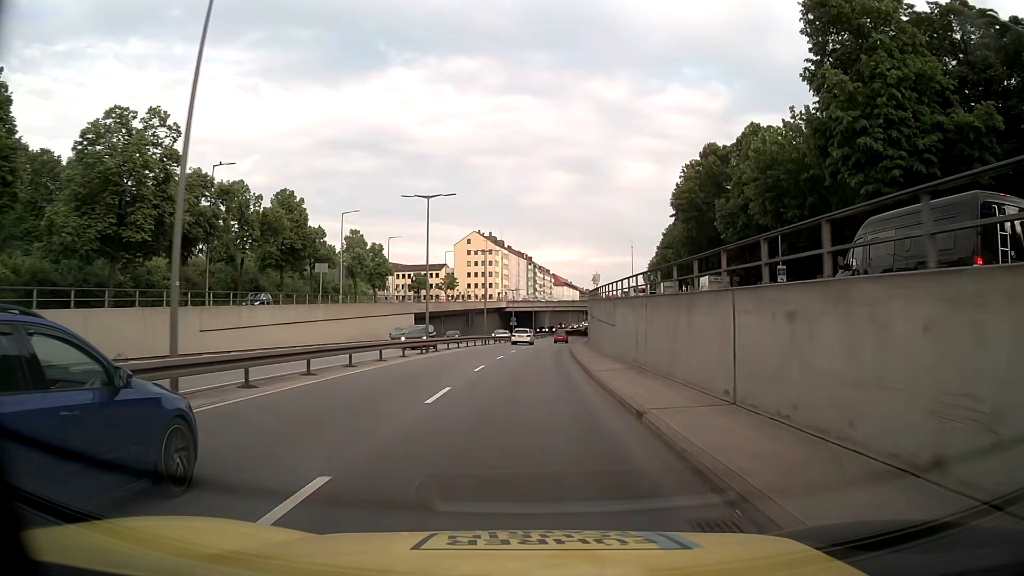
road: trunk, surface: asphalt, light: Day
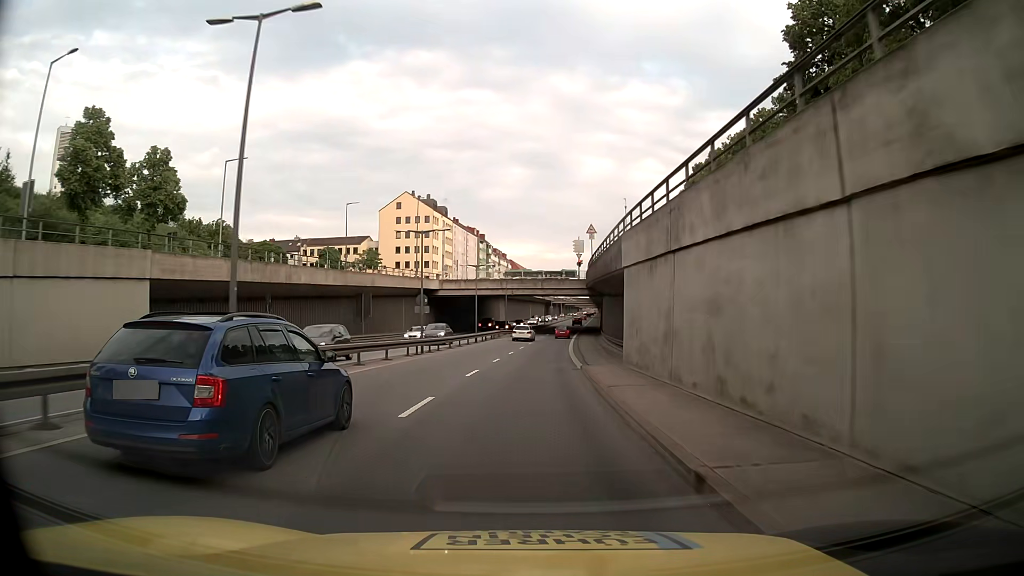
(+1.4, +46.6) m; +4°
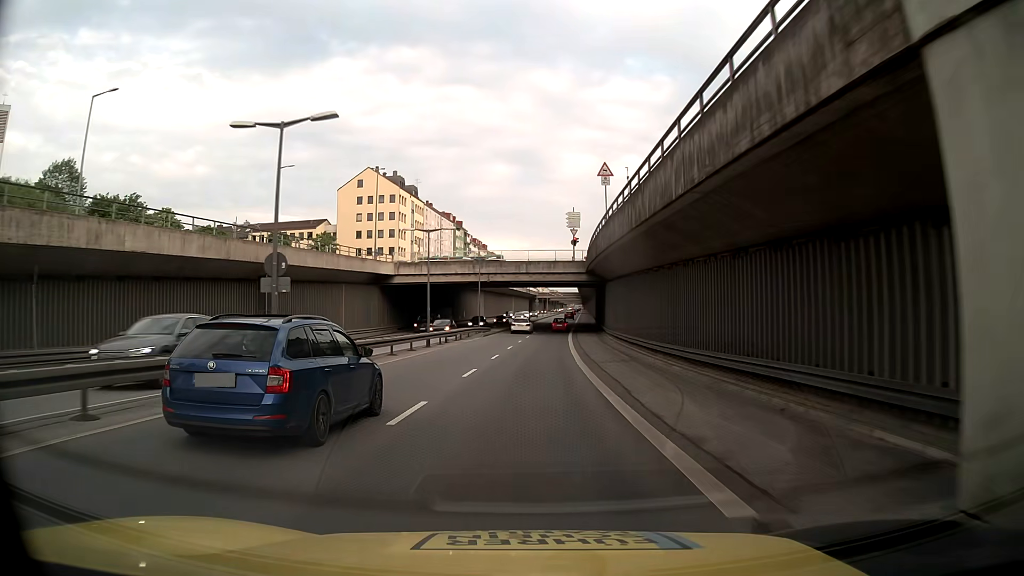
(+0.2, +19.0) m; +1°
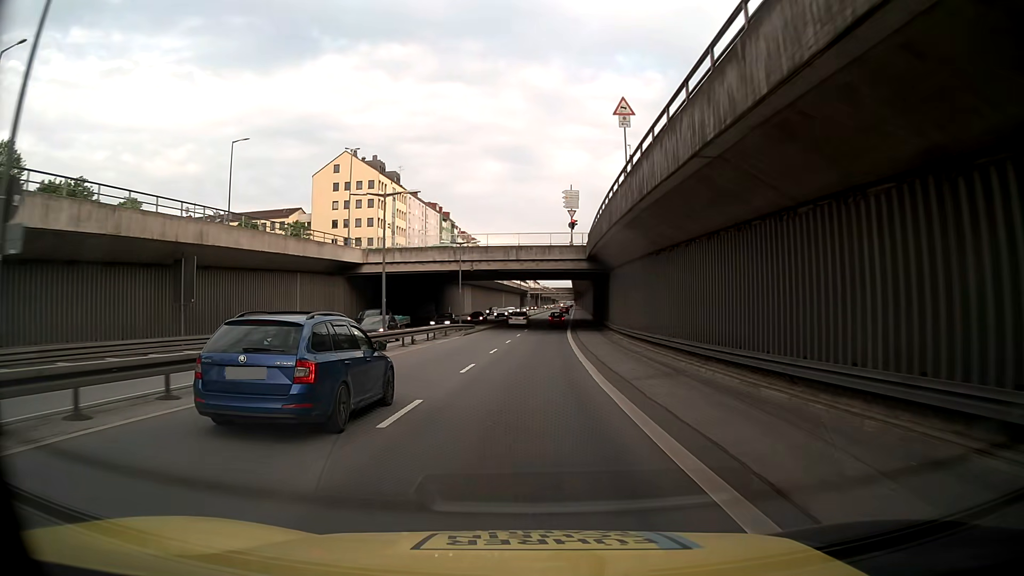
(+0.1, +9.5) m; +1°
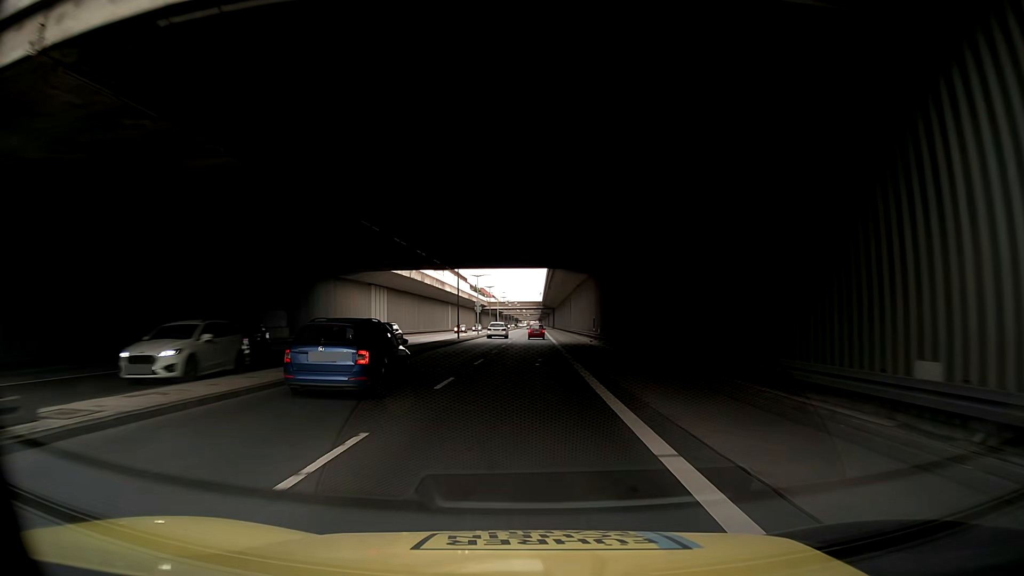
(+1.5, +48.1) m; +3°
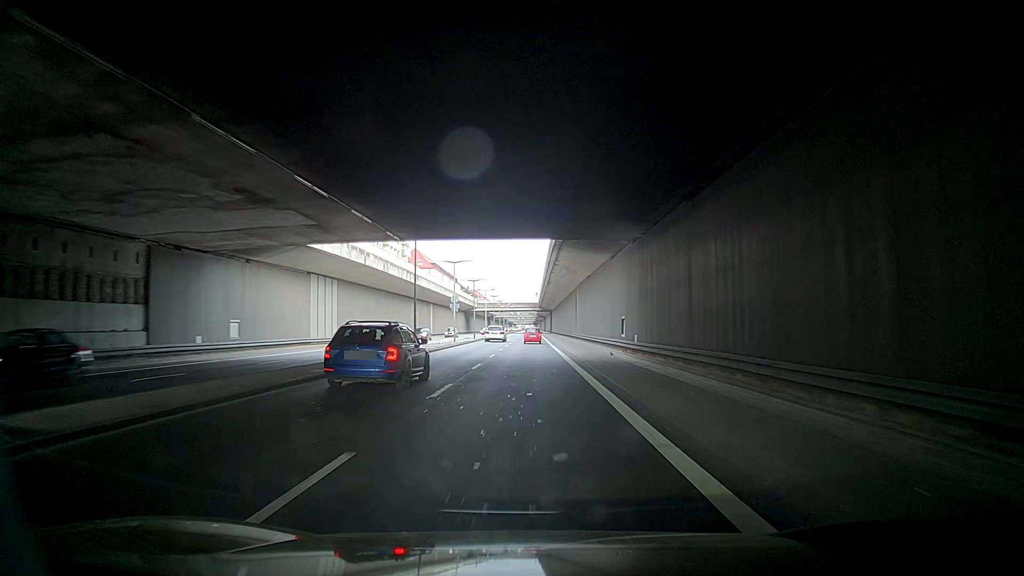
(+0.3, +19.2) m; +1°
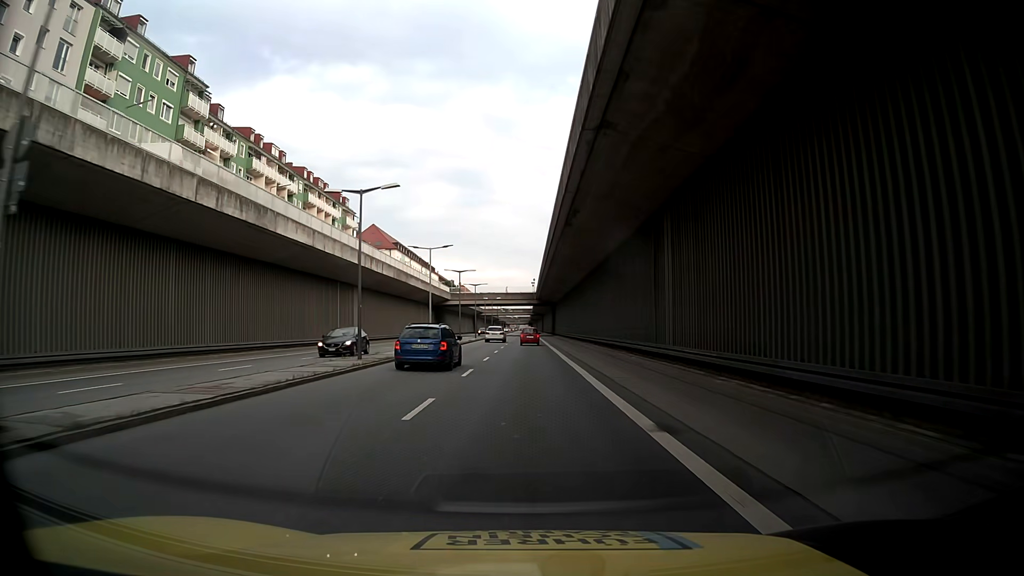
(-1.6, +48.2) m; 0°
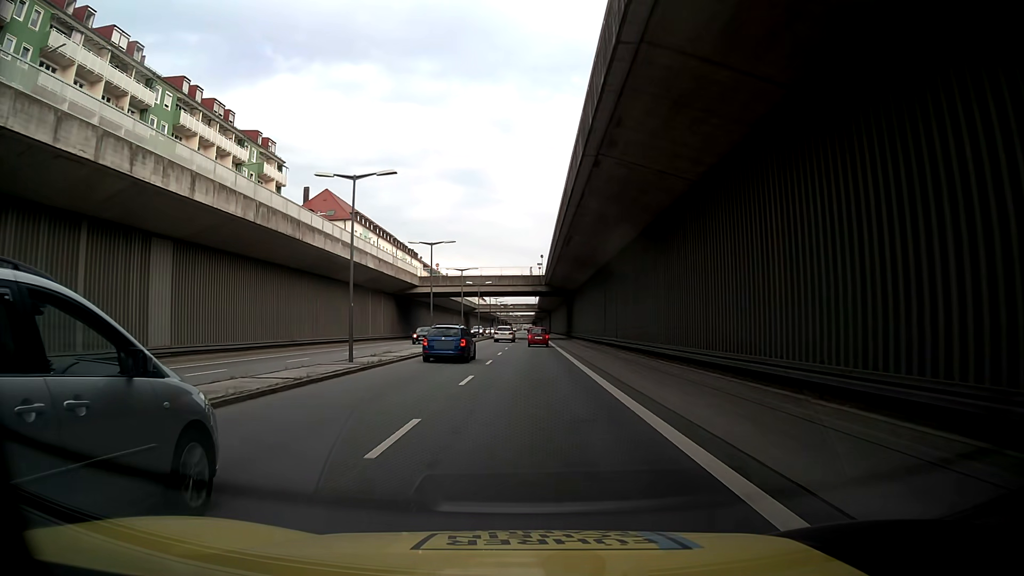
(0.0, +38.8) m; 0°
(0, +10) (0, +20) (0, +30) (0, +40) (0, +50) (0, +60) (0, +70) (0, +80) (0, +90) (0, +100) m
